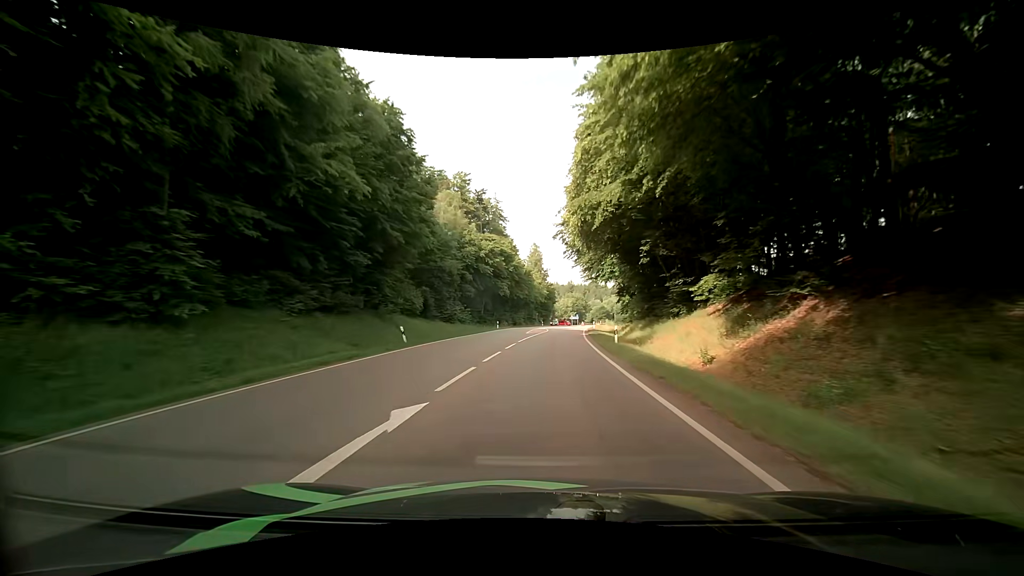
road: secondary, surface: asphalt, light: Day
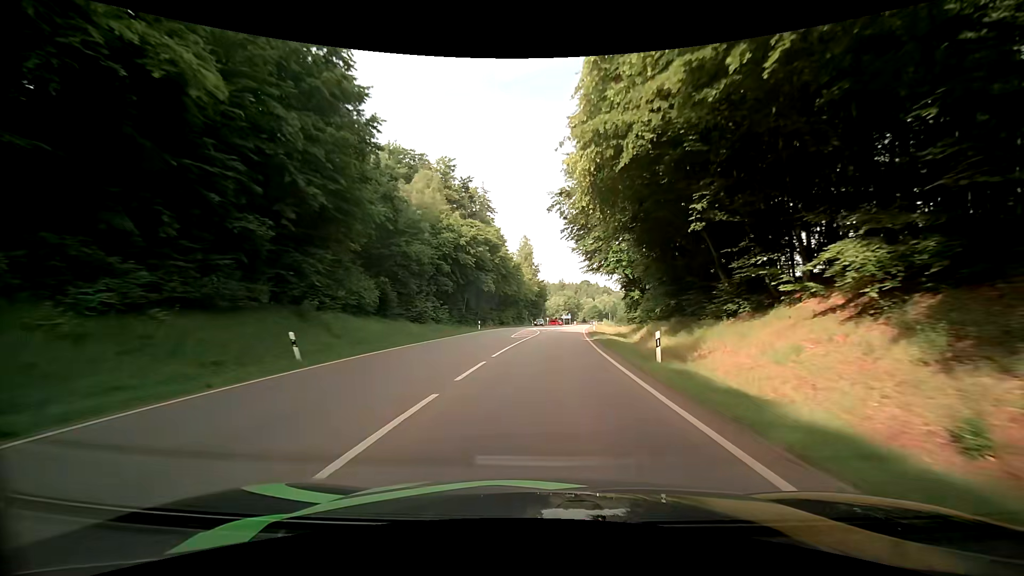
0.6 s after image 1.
(+0.1, +10.7) m; +1°
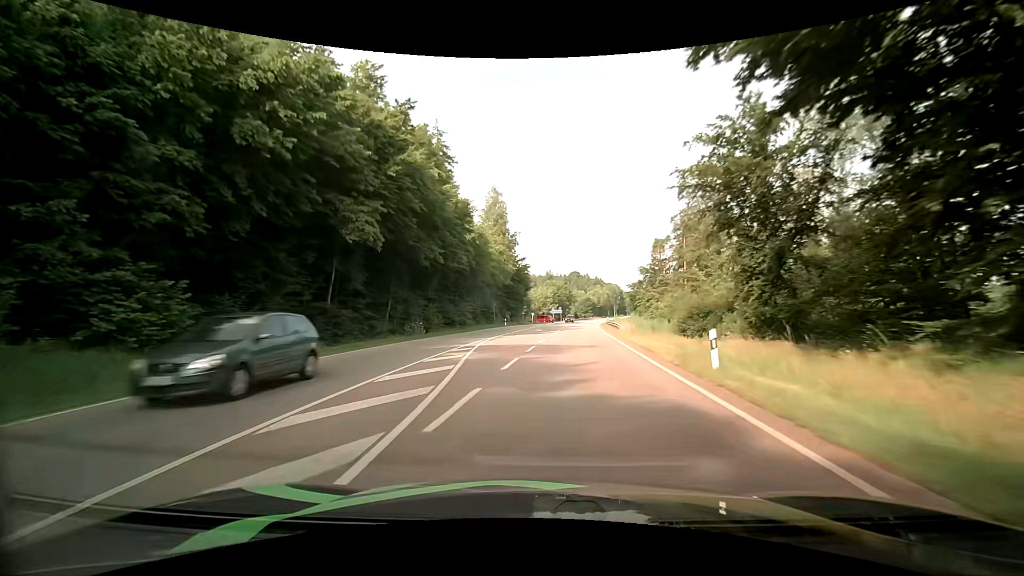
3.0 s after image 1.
(+1.6, +41.6) m; +1°
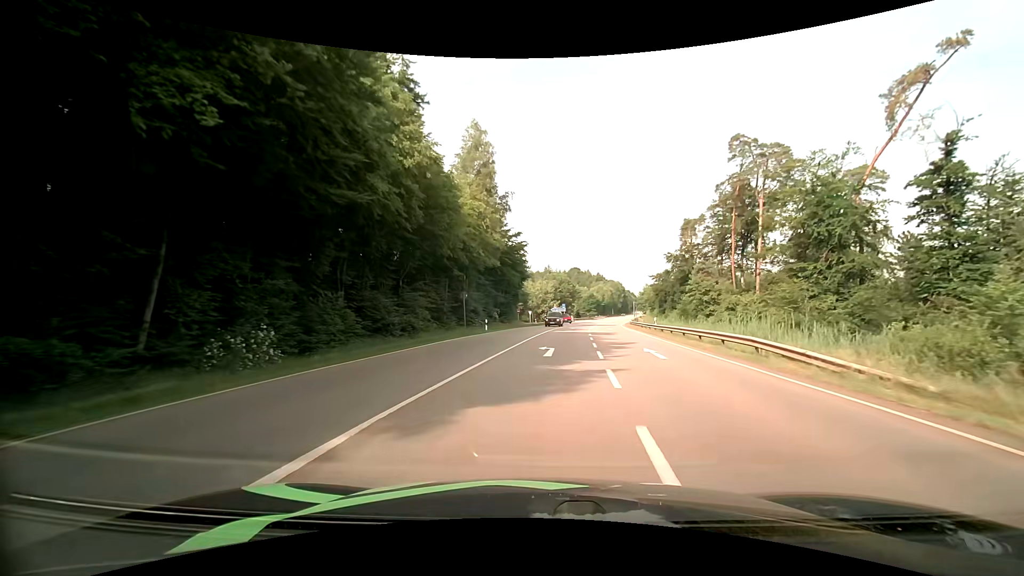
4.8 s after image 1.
(-0.2, +26.0) m; 0°
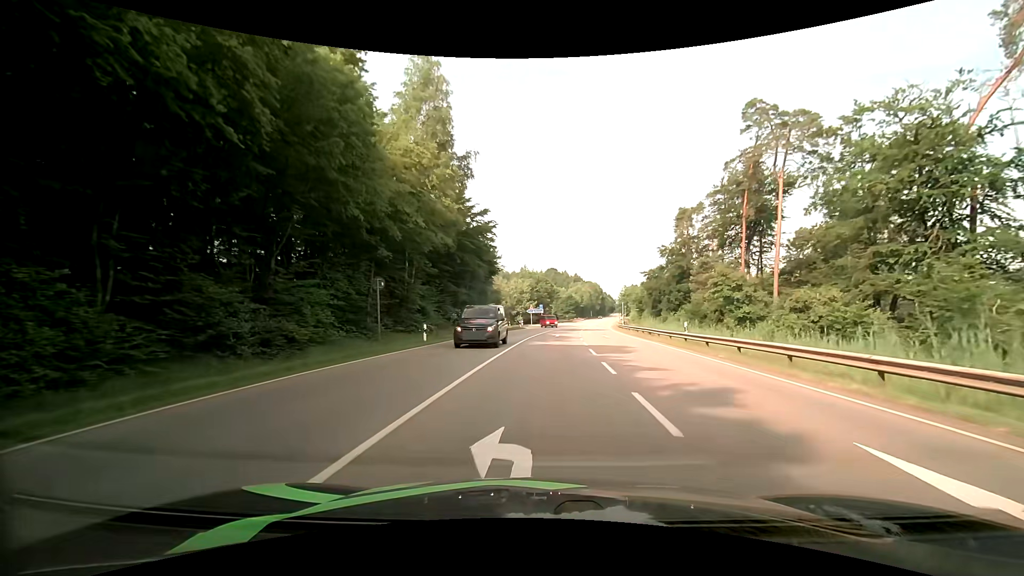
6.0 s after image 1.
(+0.4, +14.5) m; +3°
